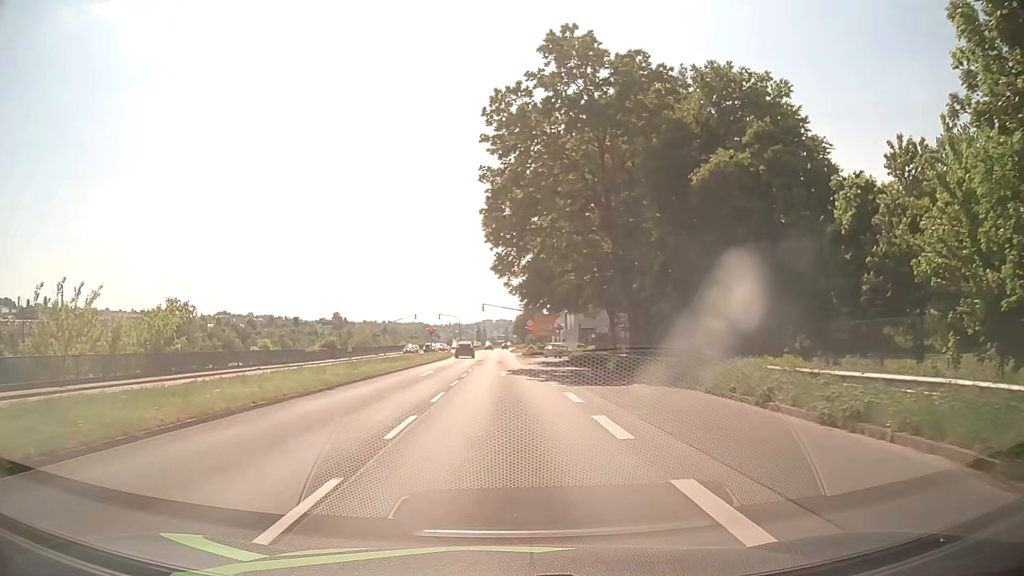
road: primary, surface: asphalt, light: Day
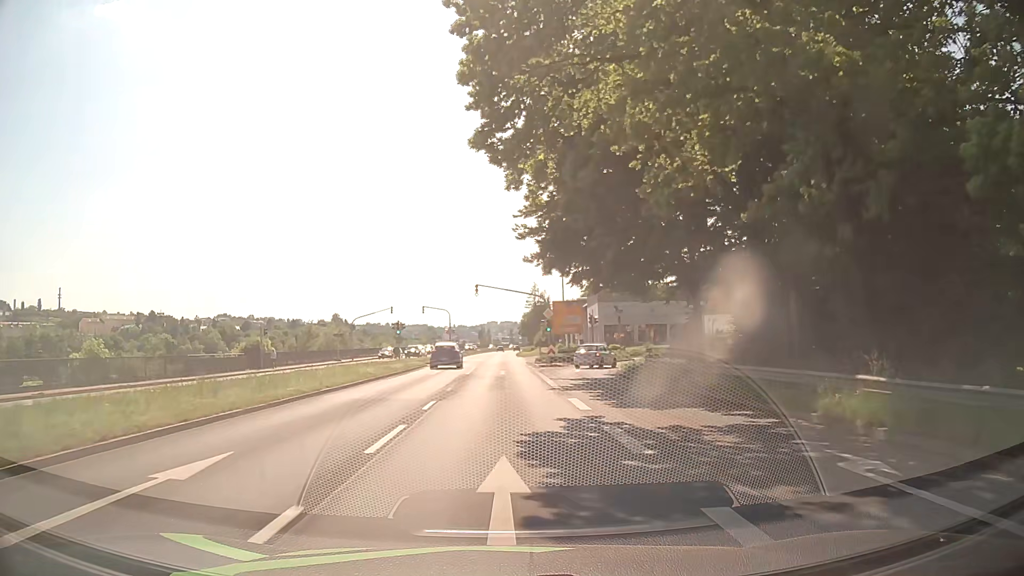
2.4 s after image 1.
(-0.1, +25.0) m; 0°
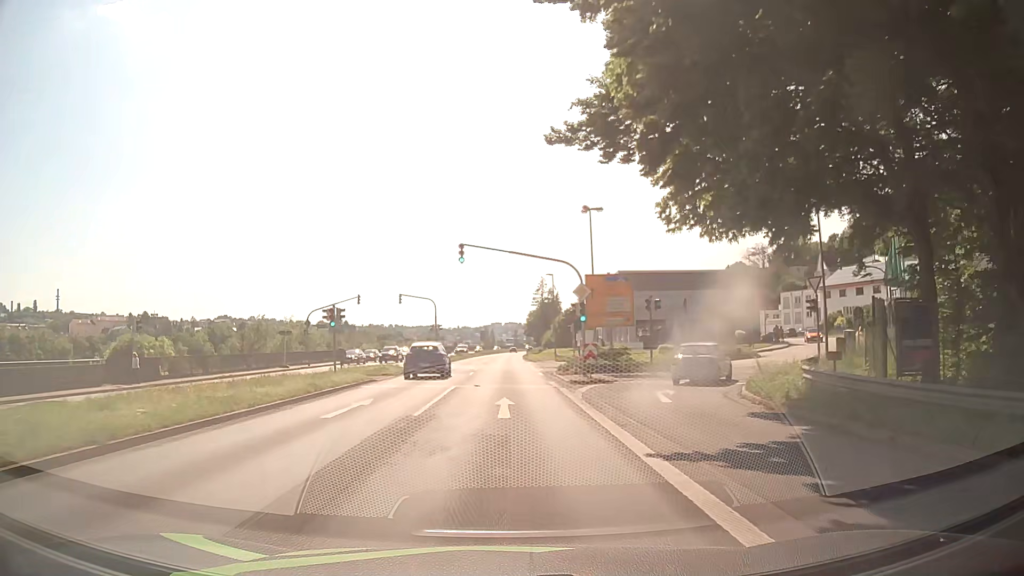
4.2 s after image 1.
(-0.3, +19.6) m; -2°
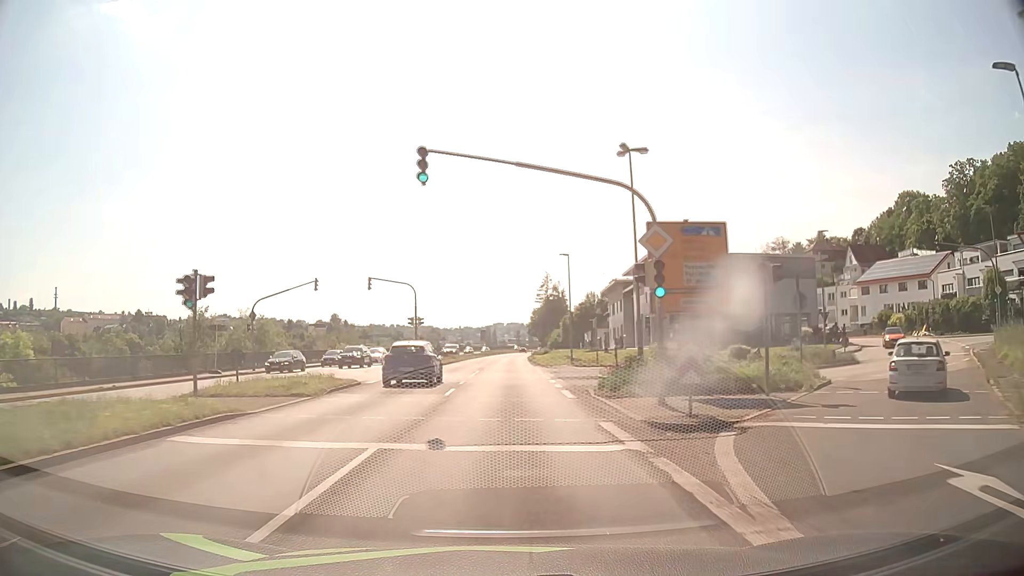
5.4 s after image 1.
(+0.2, +14.1) m; +1°
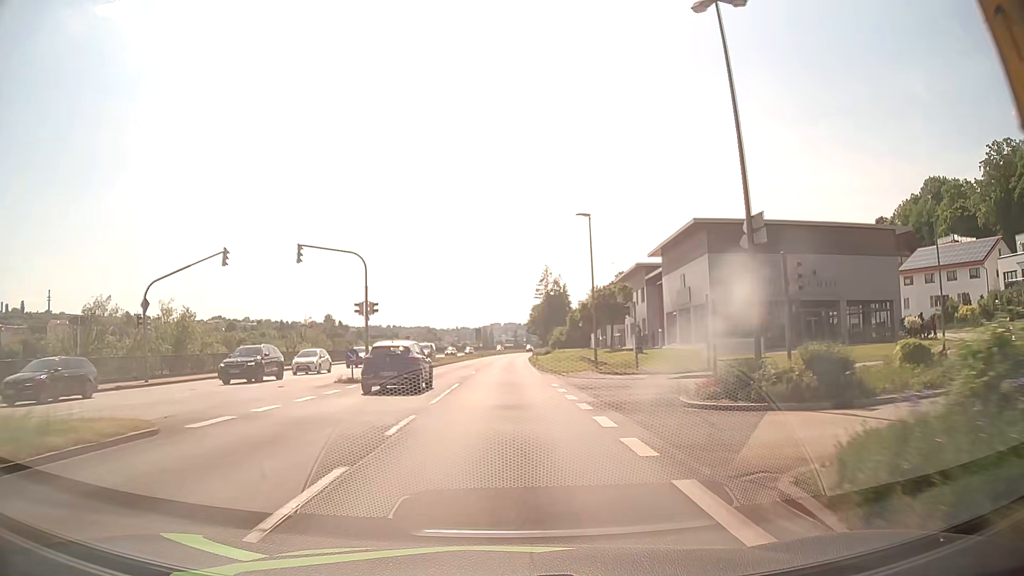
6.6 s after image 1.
(0.0, +14.8) m; 0°
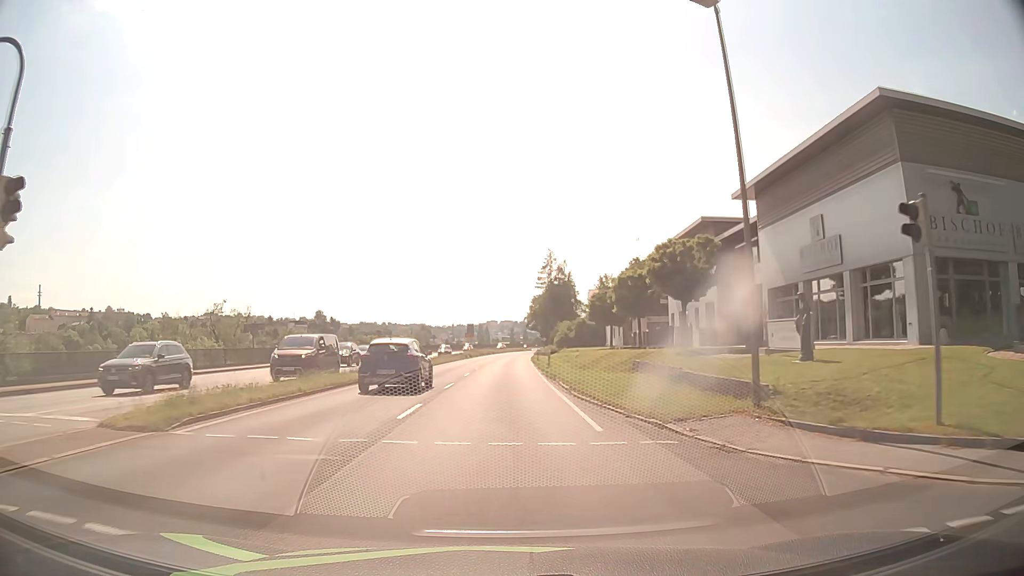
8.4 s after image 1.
(+0.1, +22.9) m; 0°
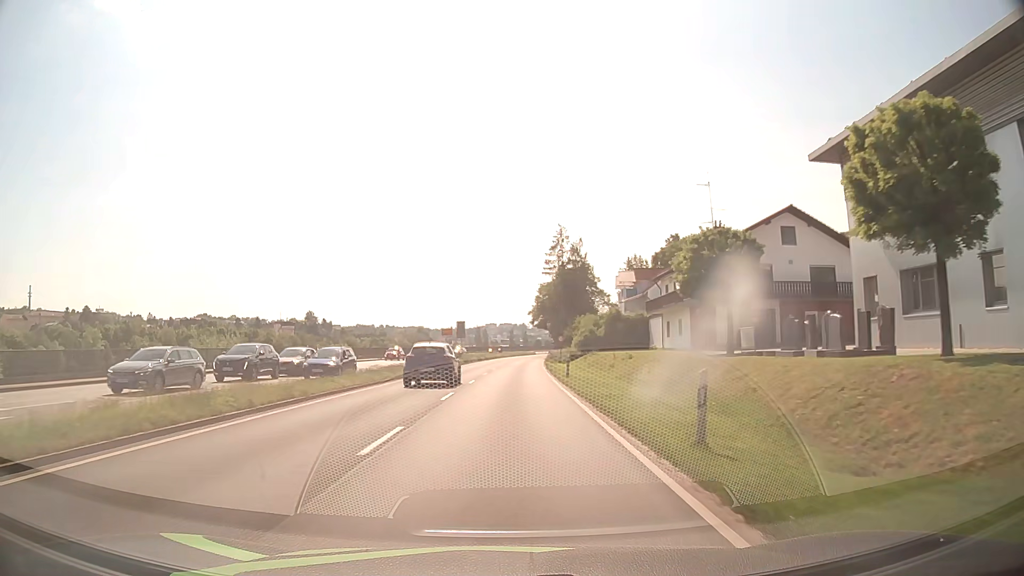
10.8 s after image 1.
(+0.1, +31.3) m; 0°
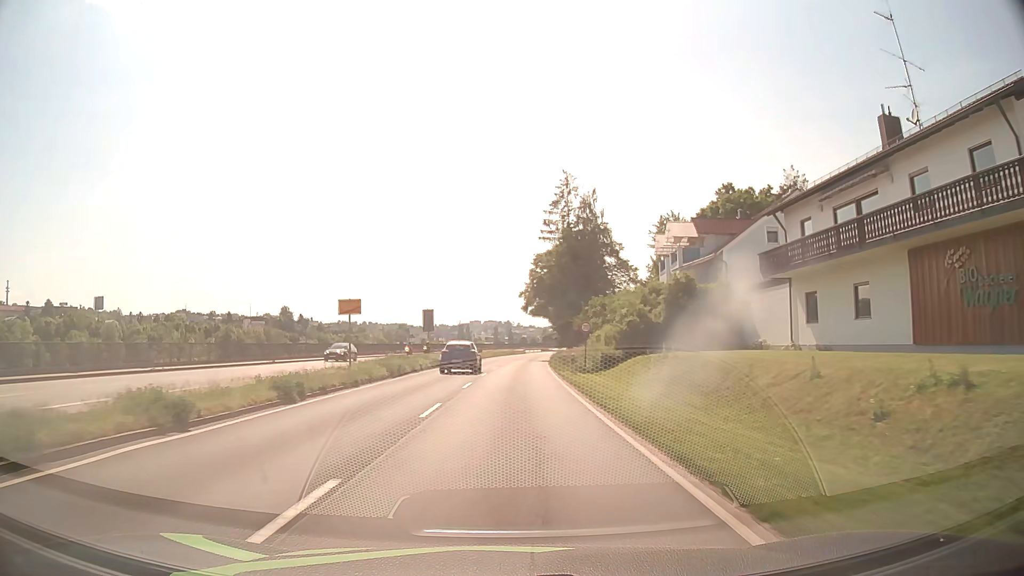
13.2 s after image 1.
(+0.3, +32.0) m; +1°
(0, +10) (0, +20) (0, +30) (+1, +40) (+1, +50) (+2, +60) (+2, +70) (+3, +80) (+4, +90) (+5, +100) m
